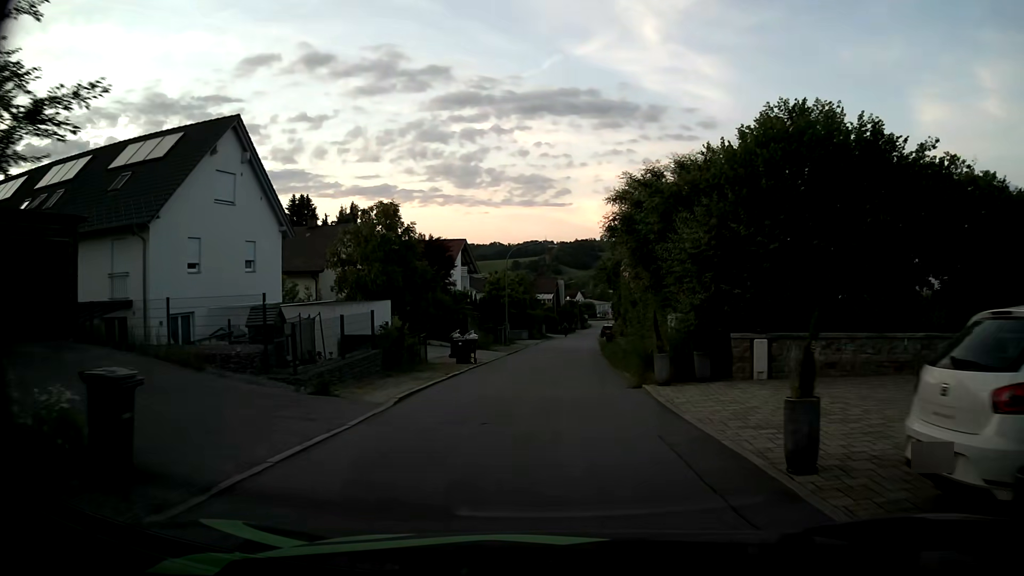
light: Day
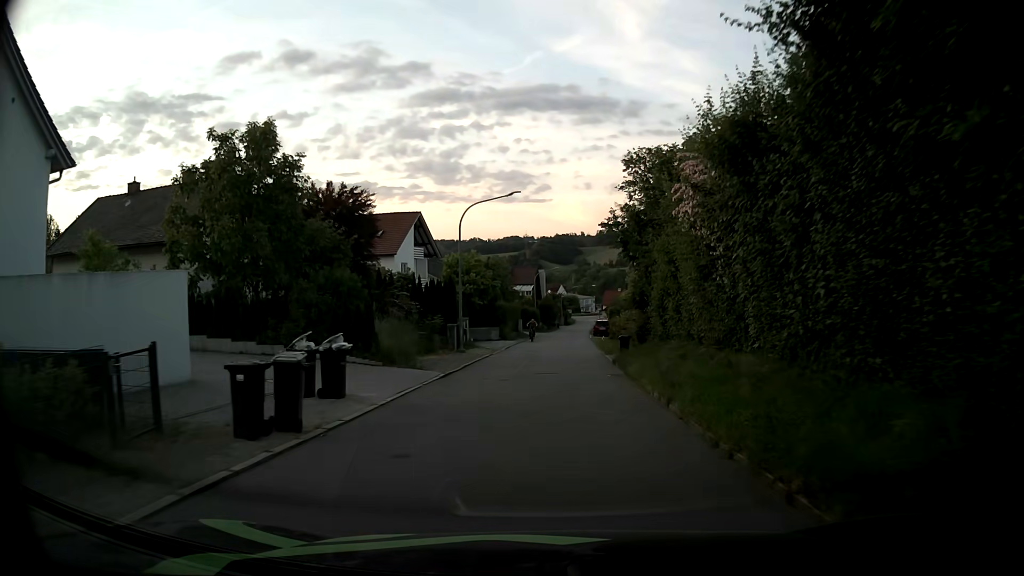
(+0.1, +17.1) m; +1°
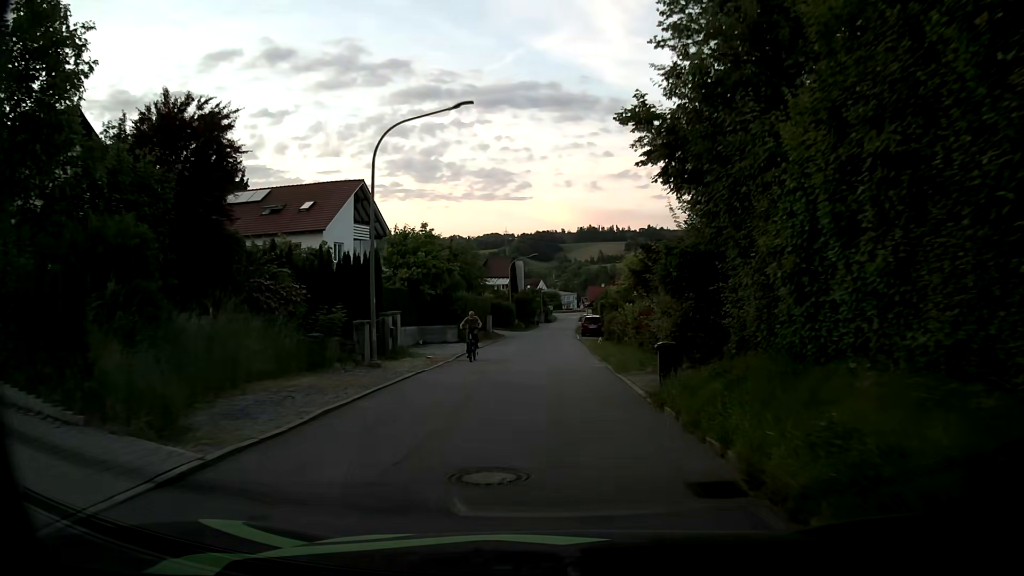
(+0.3, +13.0) m; +2°
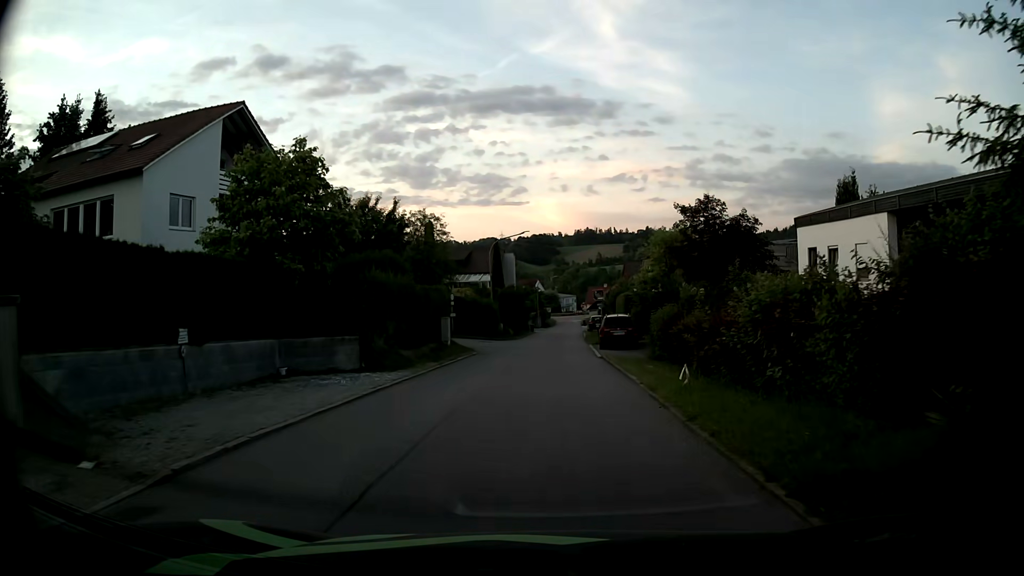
(+0.1, +19.7) m; 0°
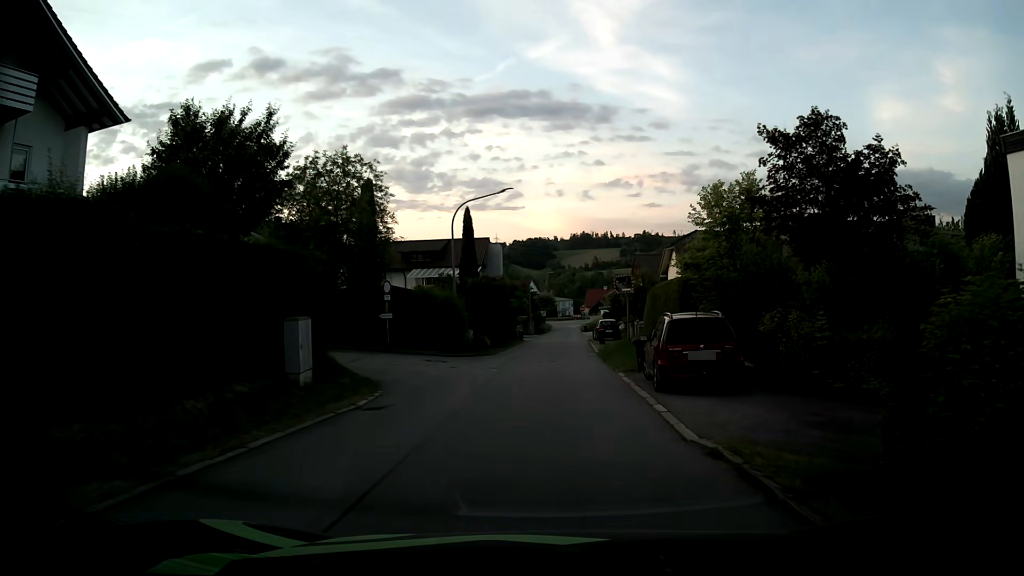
(+0.2, +17.0) m; +1°
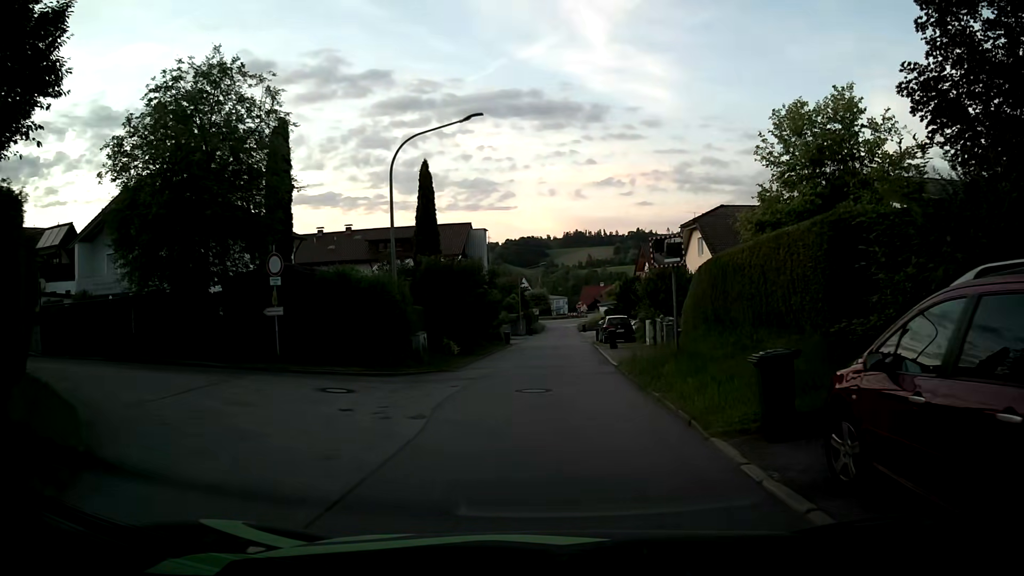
(+0.1, +11.2) m; 0°
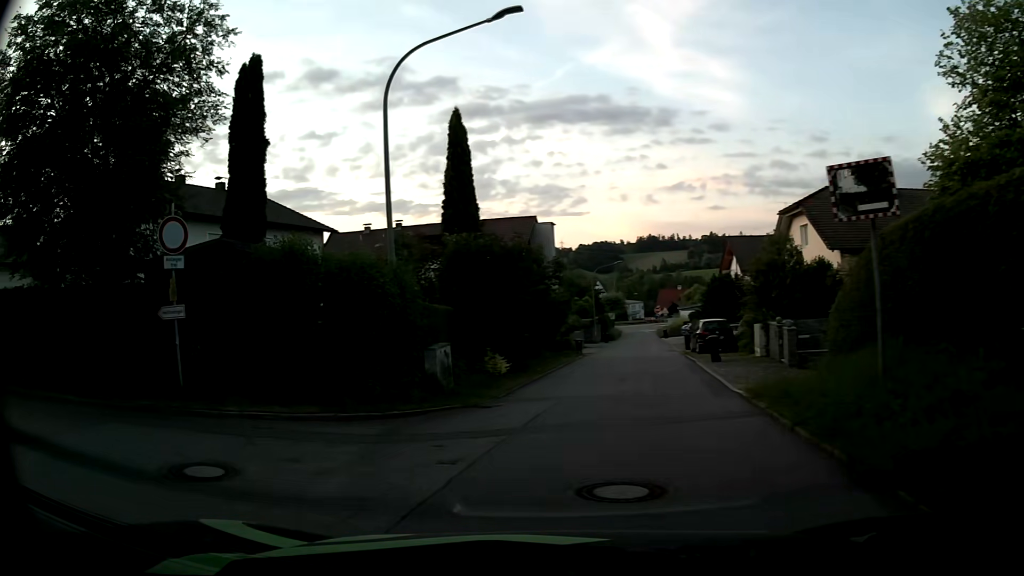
(0.0, +7.7) m; -6°
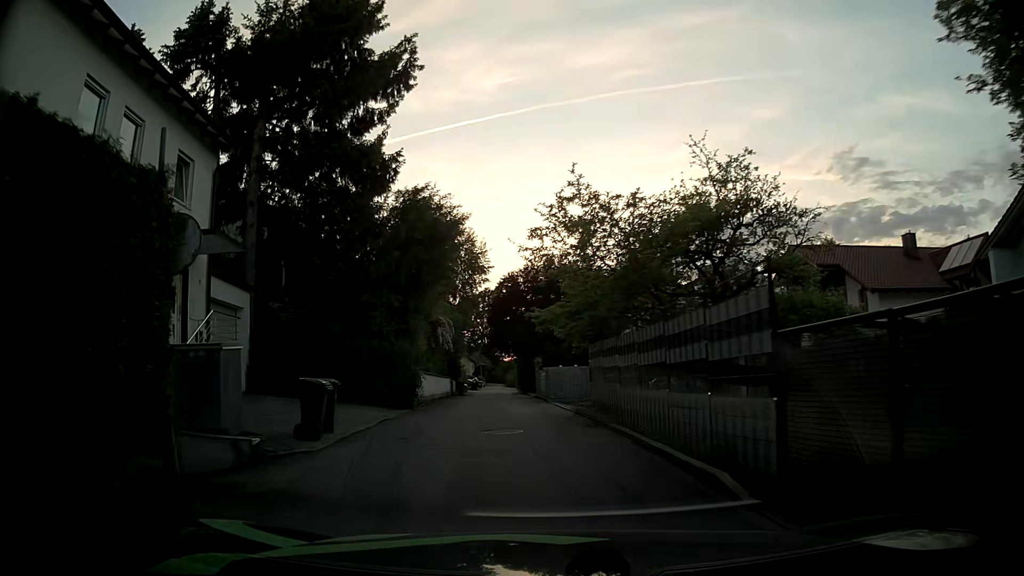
(-7.1, +7.2) m; -79°
